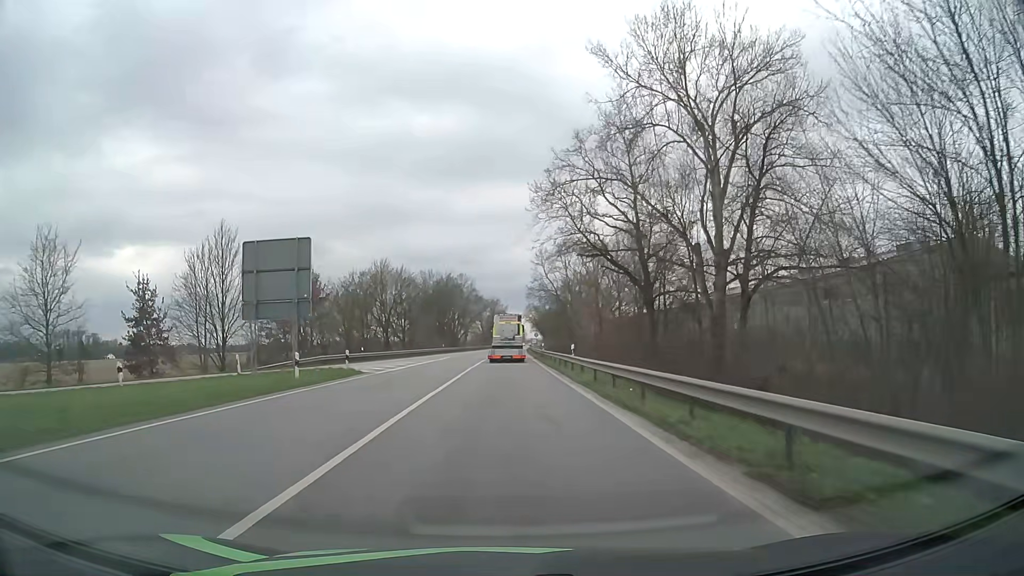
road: primary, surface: asphalt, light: Day
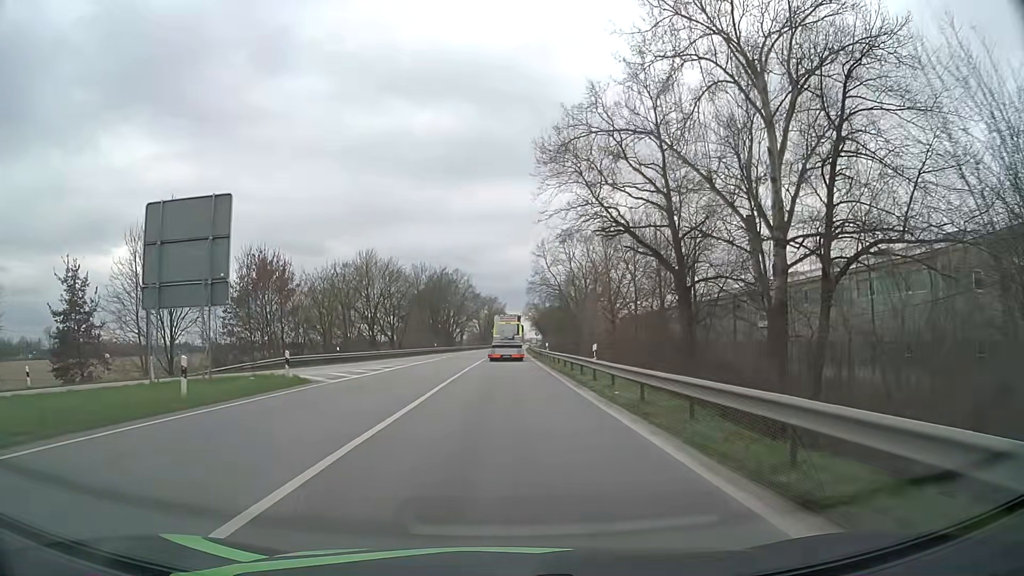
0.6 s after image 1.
(0.0, +8.3) m; 0°
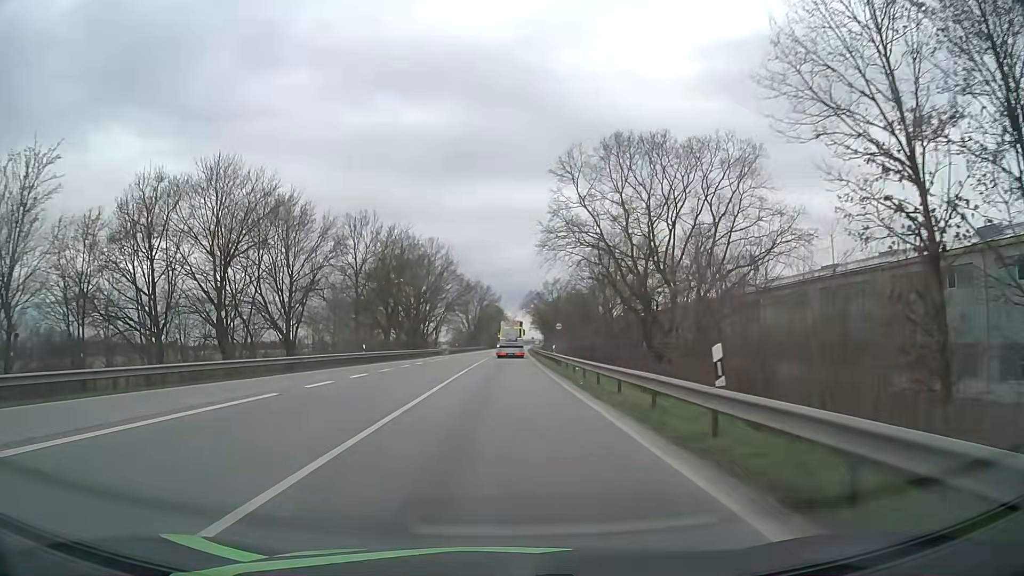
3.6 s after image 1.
(+0.2, +42.0) m; +1°
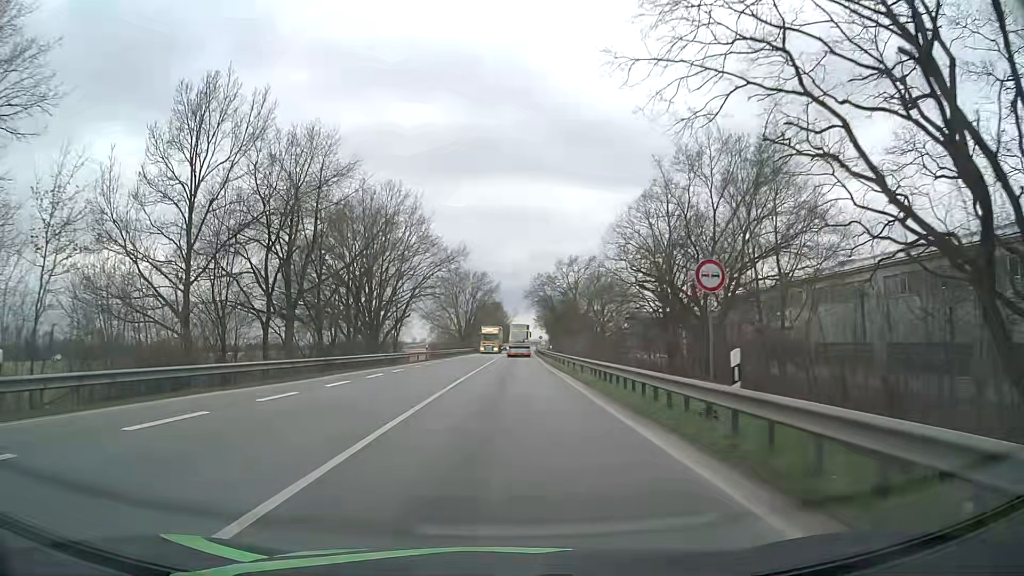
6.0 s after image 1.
(-0.1, +35.2) m; 0°
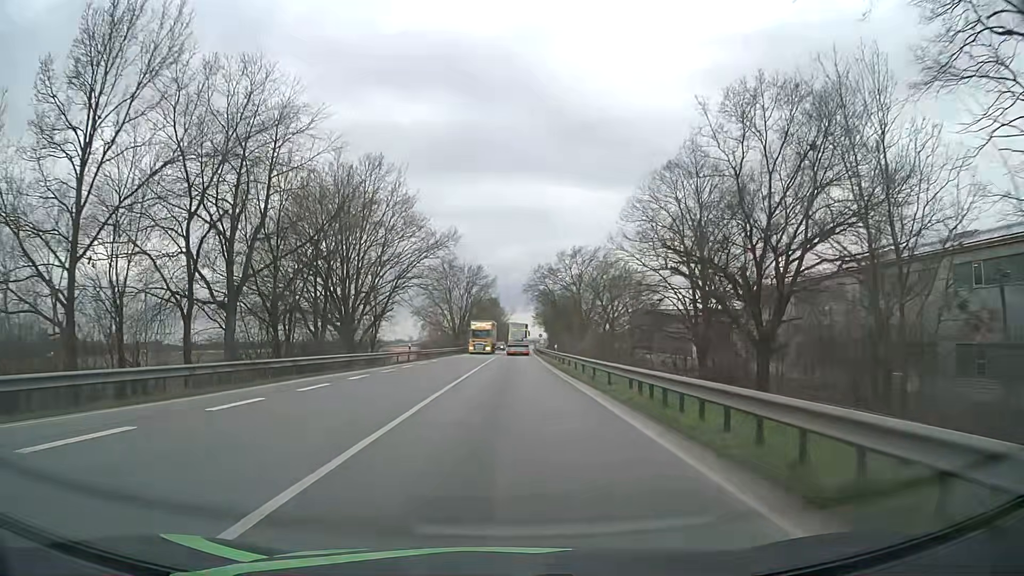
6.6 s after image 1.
(0.0, +8.9) m; 0°
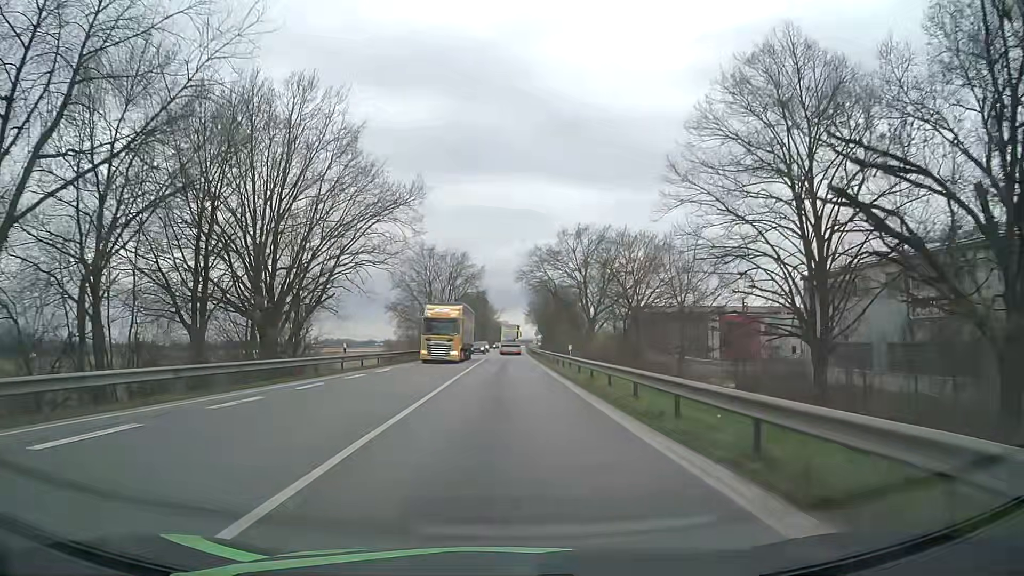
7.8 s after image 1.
(+0.2, +17.7) m; +1°
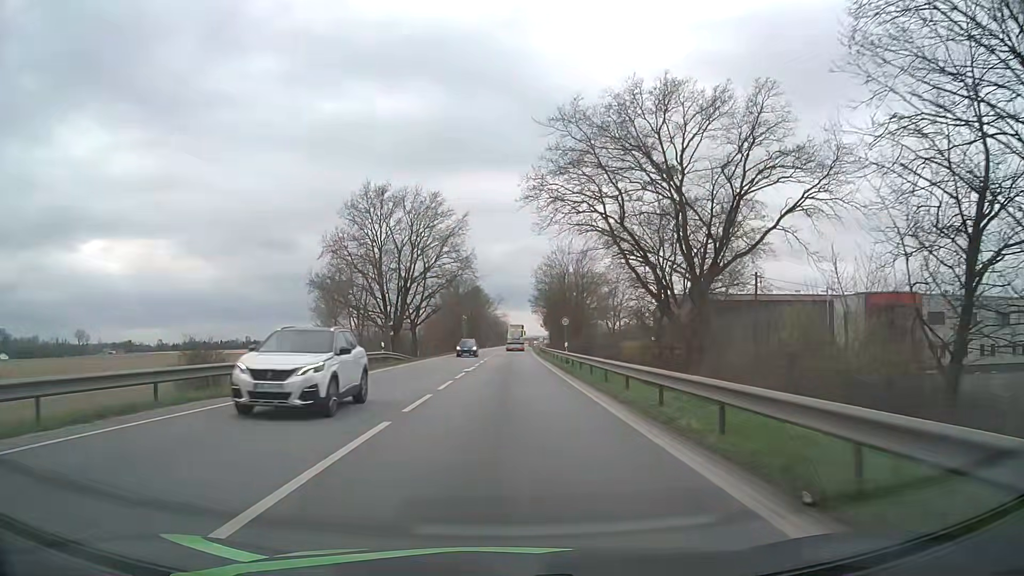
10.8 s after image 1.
(+0.2, +42.7) m; 0°
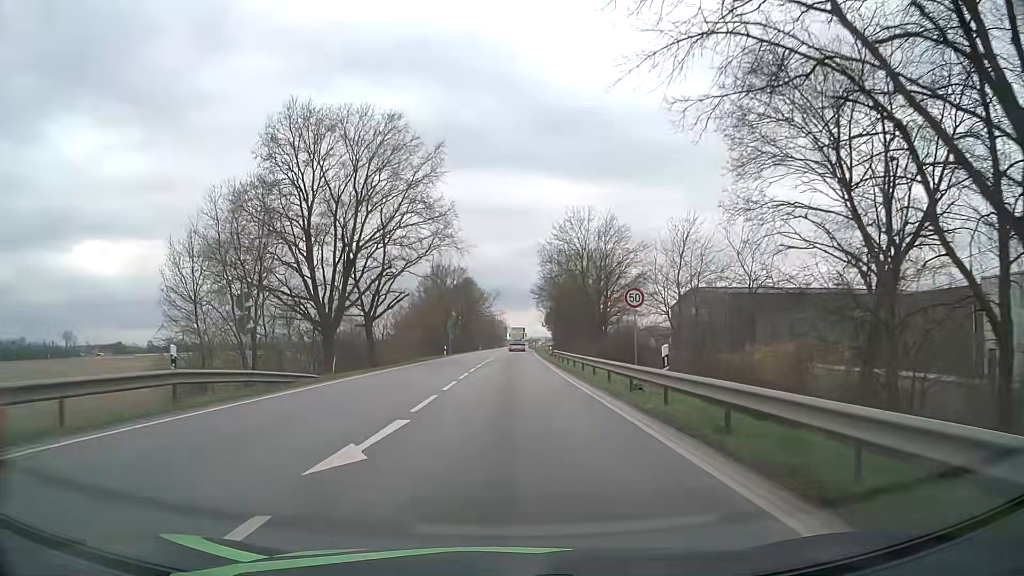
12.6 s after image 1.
(+0.1, +23.9) m; 0°
(0, +10) (0, +20) (0, +30) (0, +40) (0, +50) (0, +60) (+1, +70) (+1, +80) (+1, +90) (+2, +100) m
